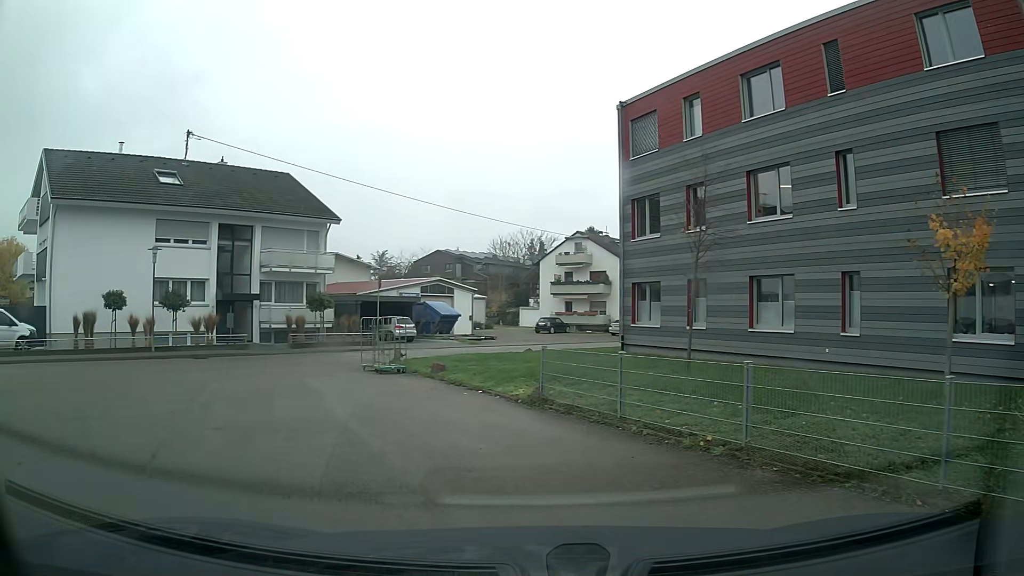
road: service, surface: asphalt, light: Day
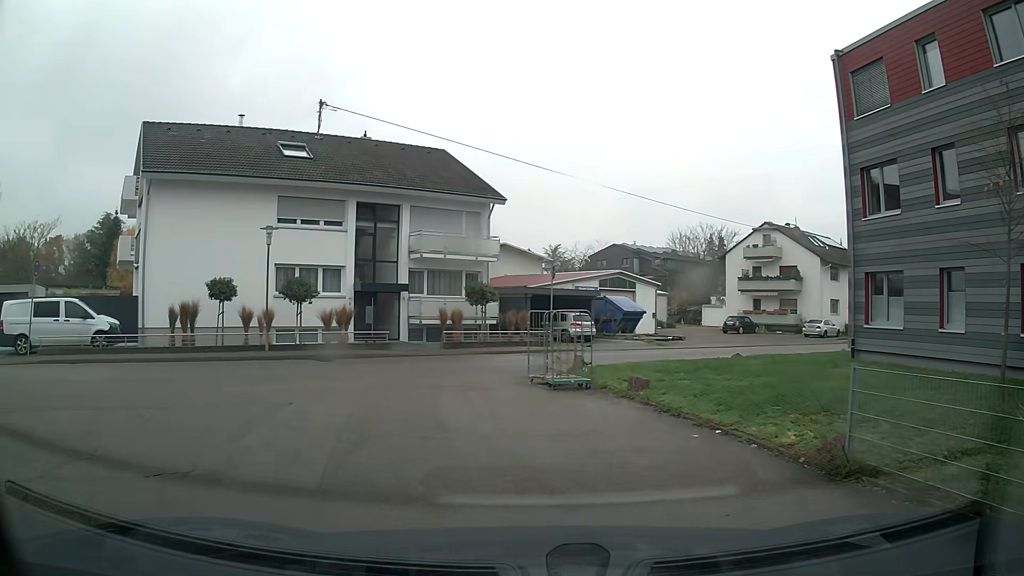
(-0.7, +5.3) m; -14°
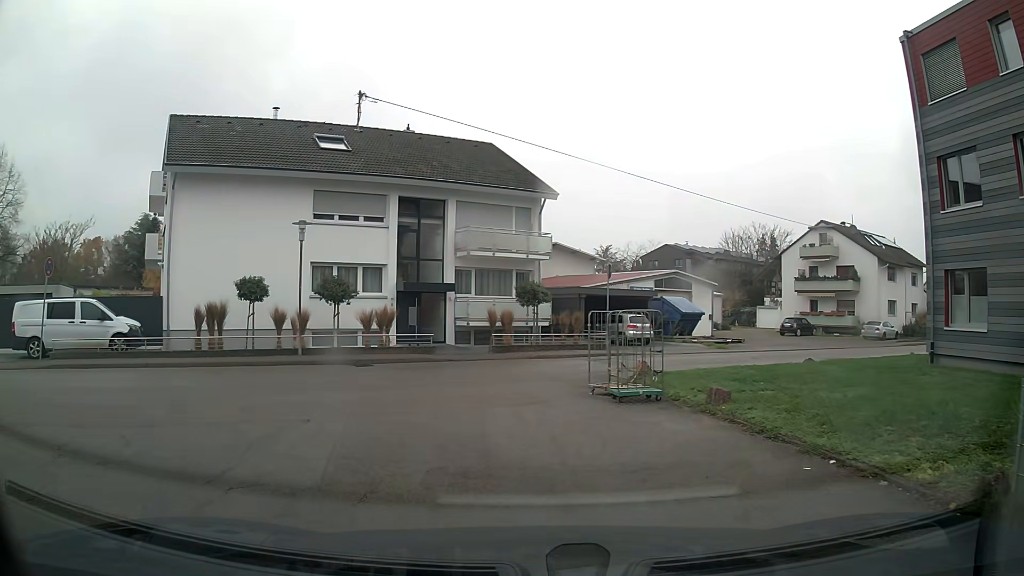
(-0.1, +1.8) m; -4°
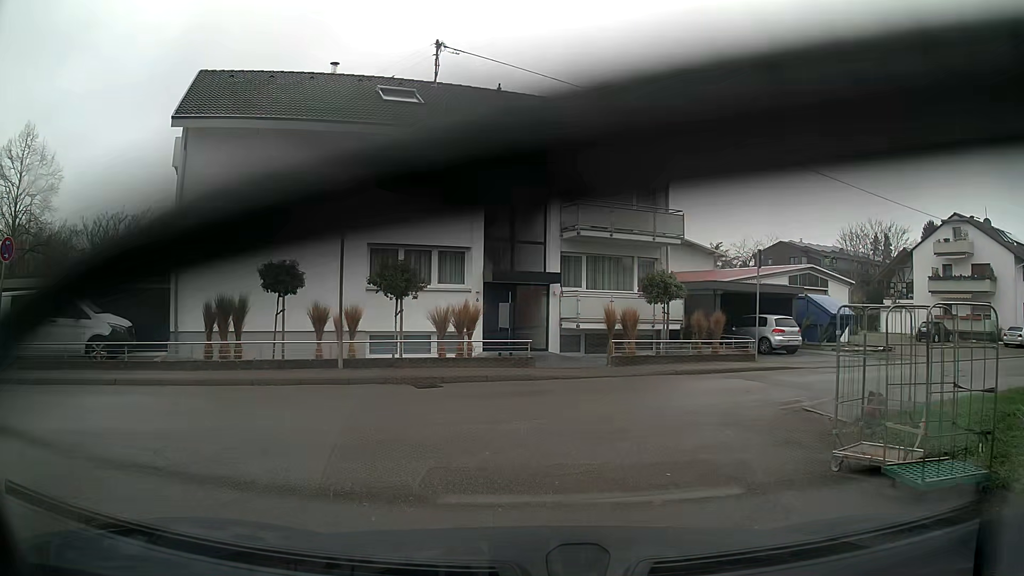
(-0.5, +6.4) m; -6°
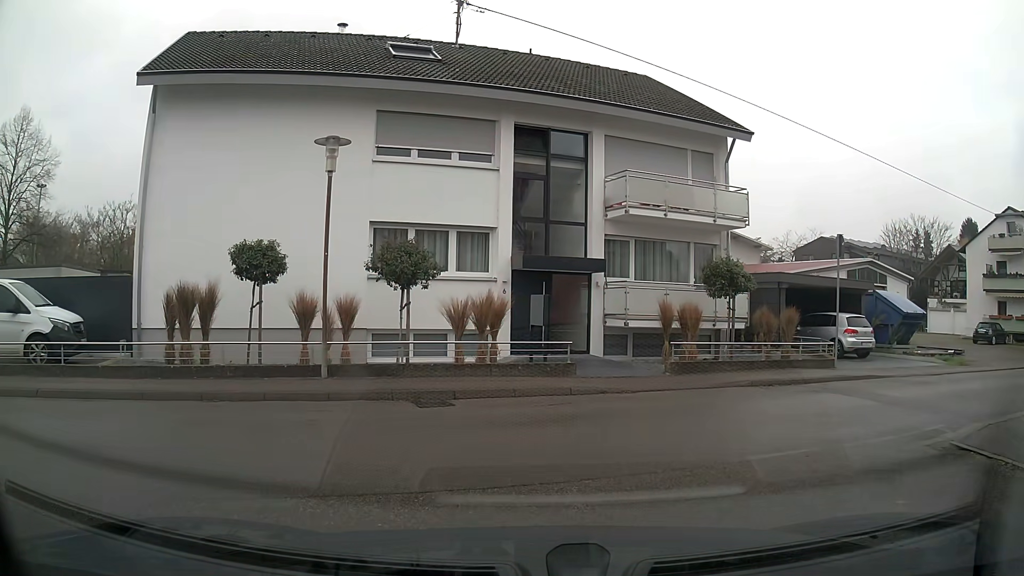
(-0.1, +3.5) m; -5°
(-5, +7) (-15, +5) (-25, +2) (-34, -2) (-43, -5) (-53, -8) (-62, -8) (-68, 0) (-73, +8) (-78, +17) m
